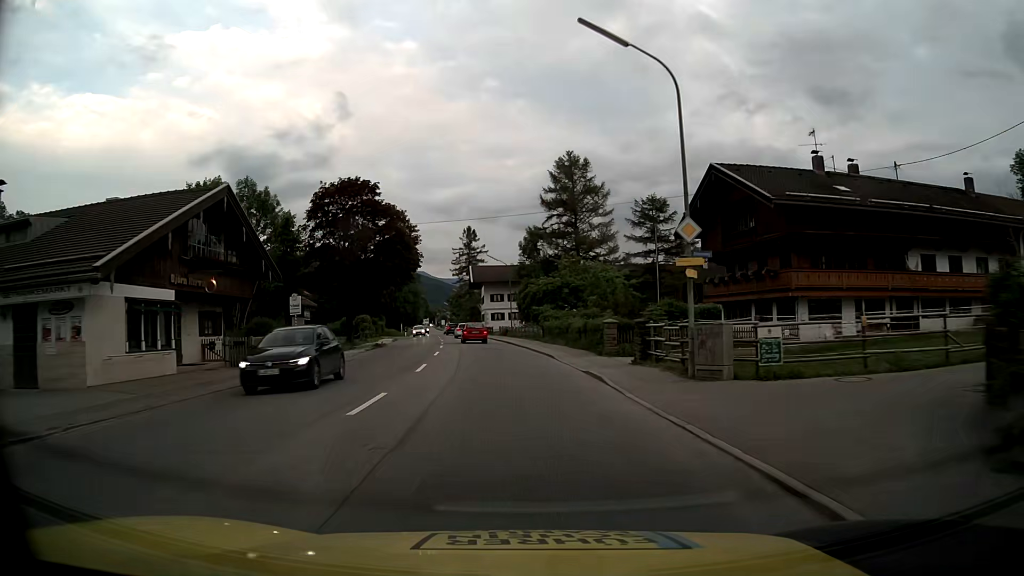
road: primary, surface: asphalt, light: Day
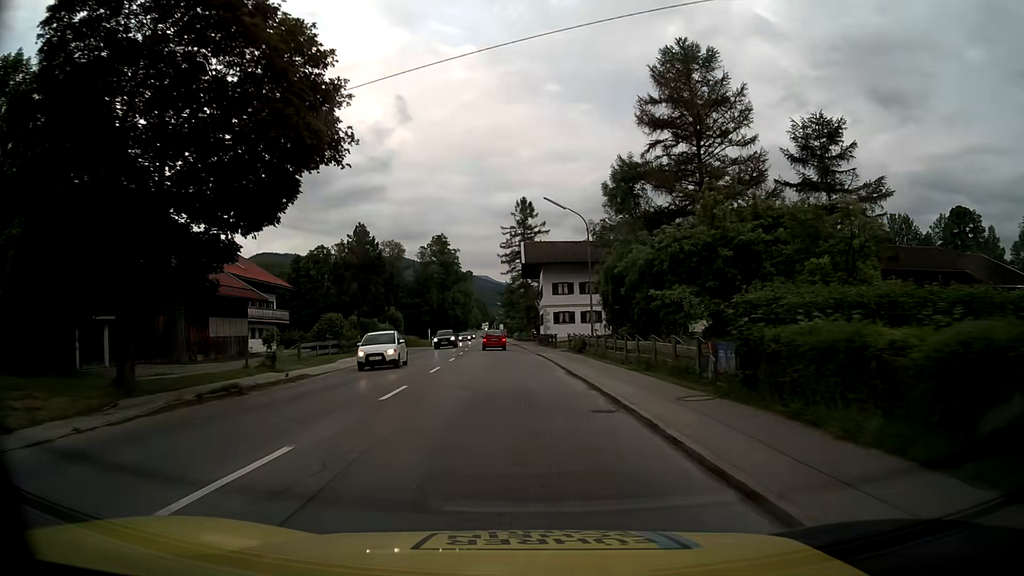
(-1.5, +32.7) m; -5°
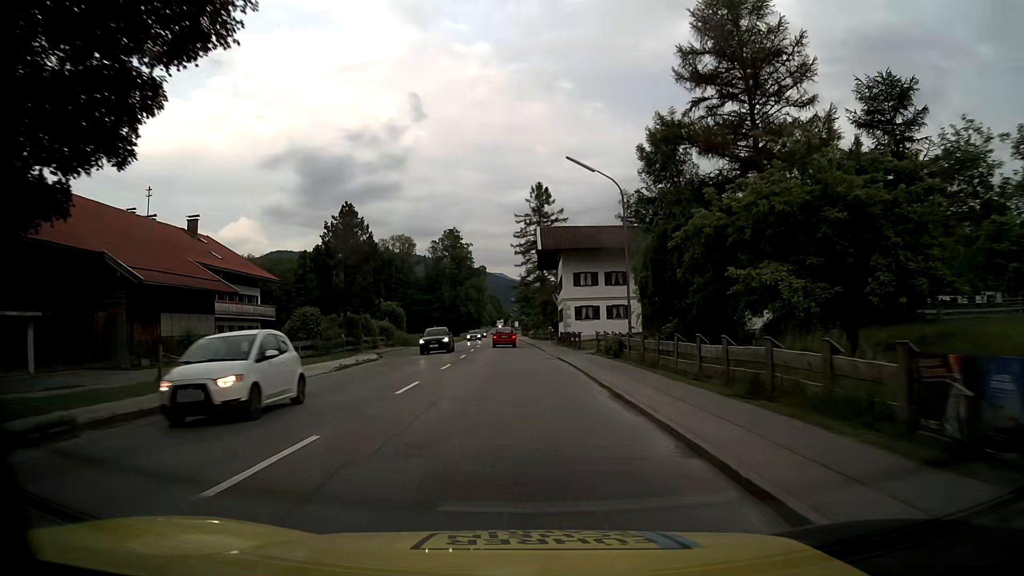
(-0.1, +8.2) m; -2°
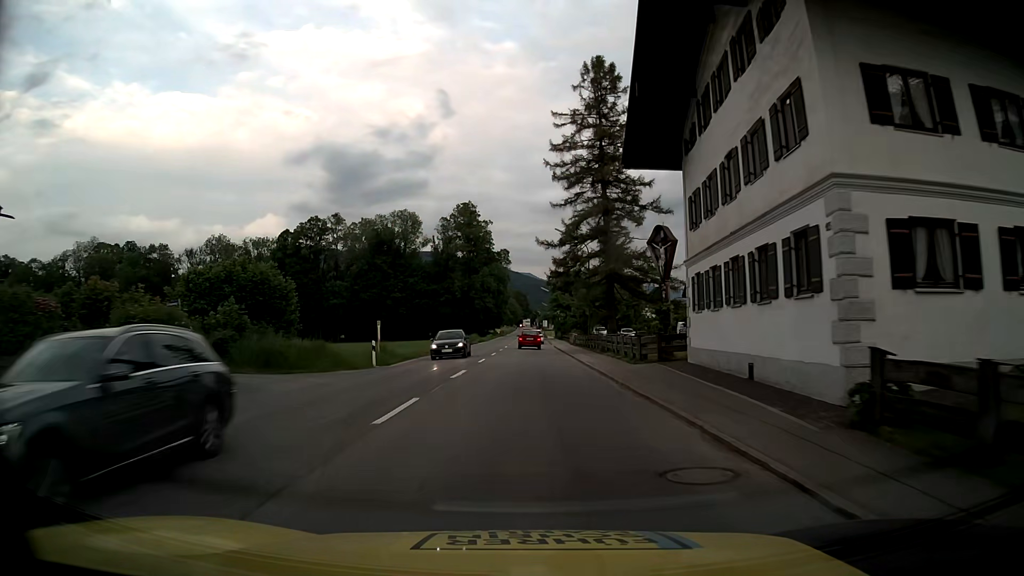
(-1.2, +41.1) m; -2°
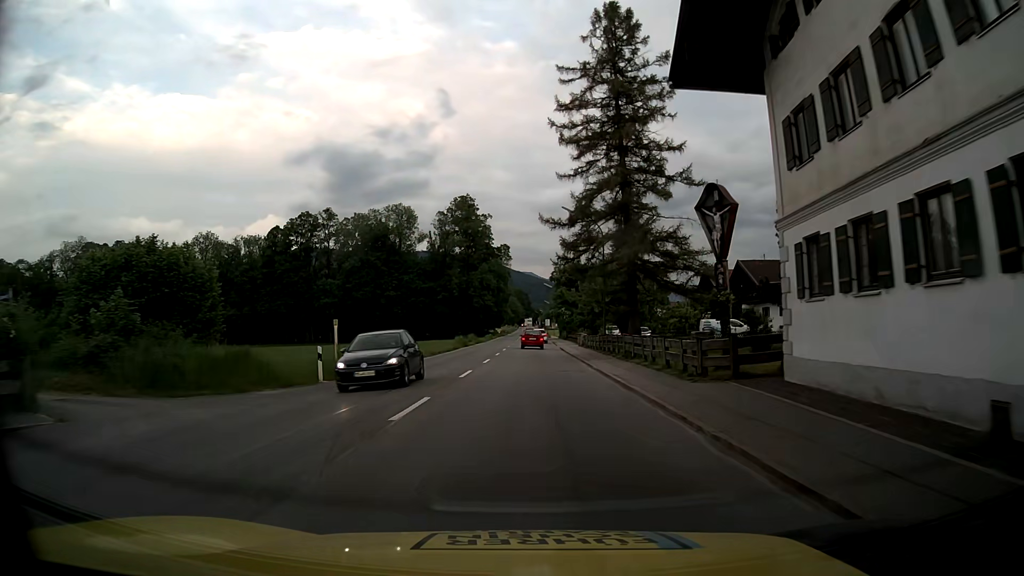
(0.0, +8.2) m; -1°
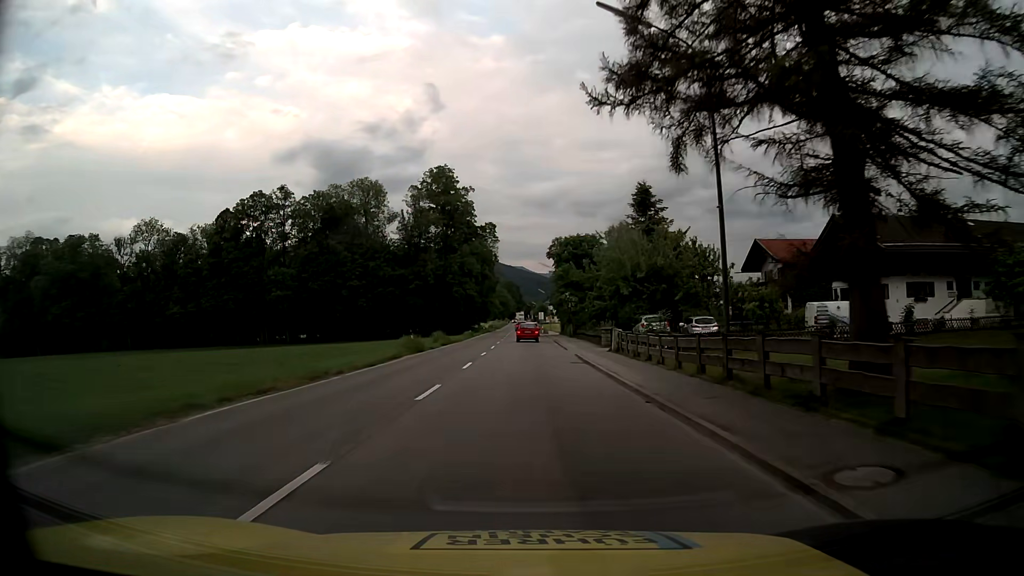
(+0.2, +24.8) m; +1°
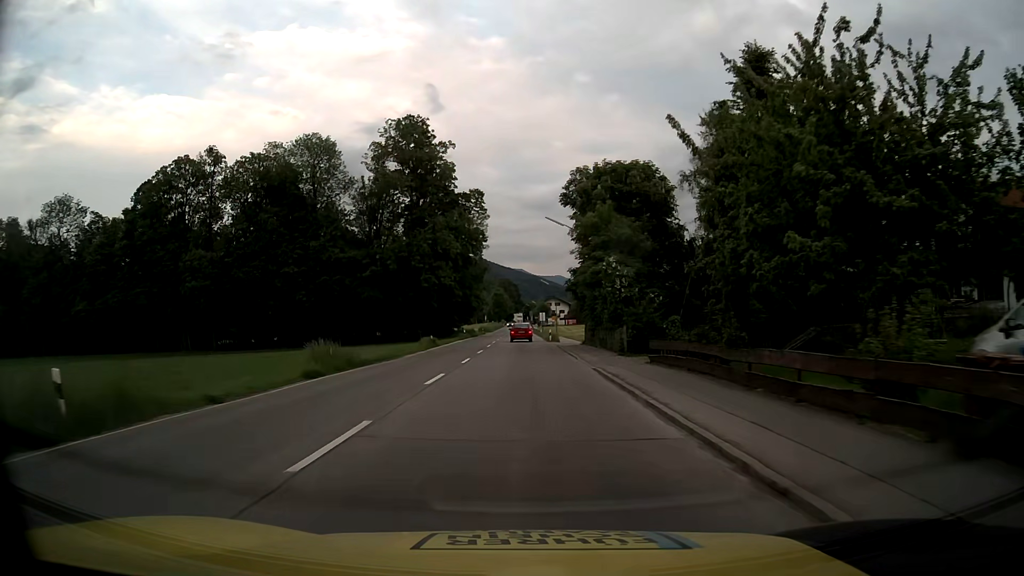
(+0.1, +33.3) m; 0°
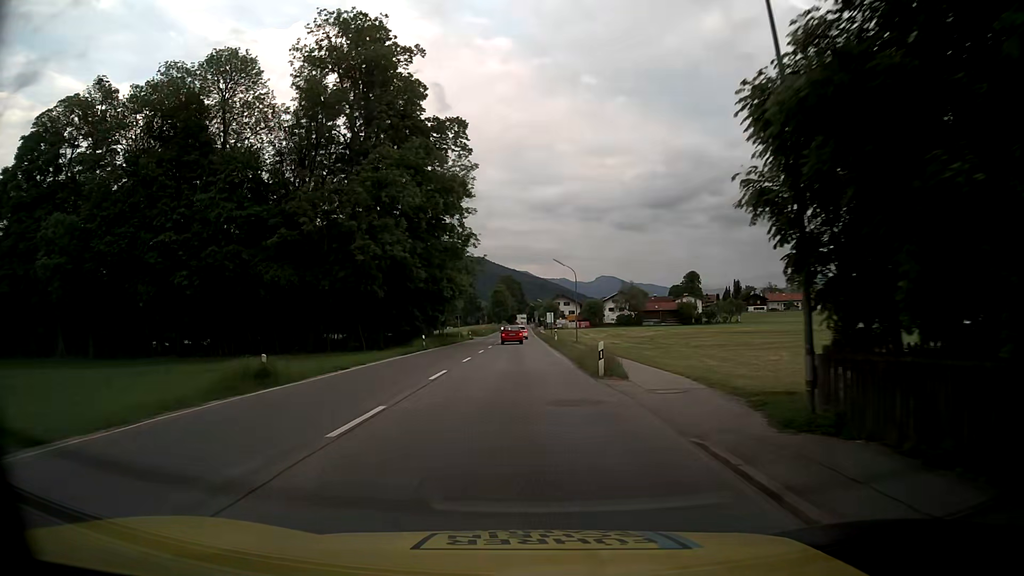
(0.0, +34.2) m; 0°
(0, +10) (0, +20) (0, +30) (0, +40) (-1, +50) (-1, +60) (-1, +70) (-1, +80) (-1, +90) (-1, +100) m
